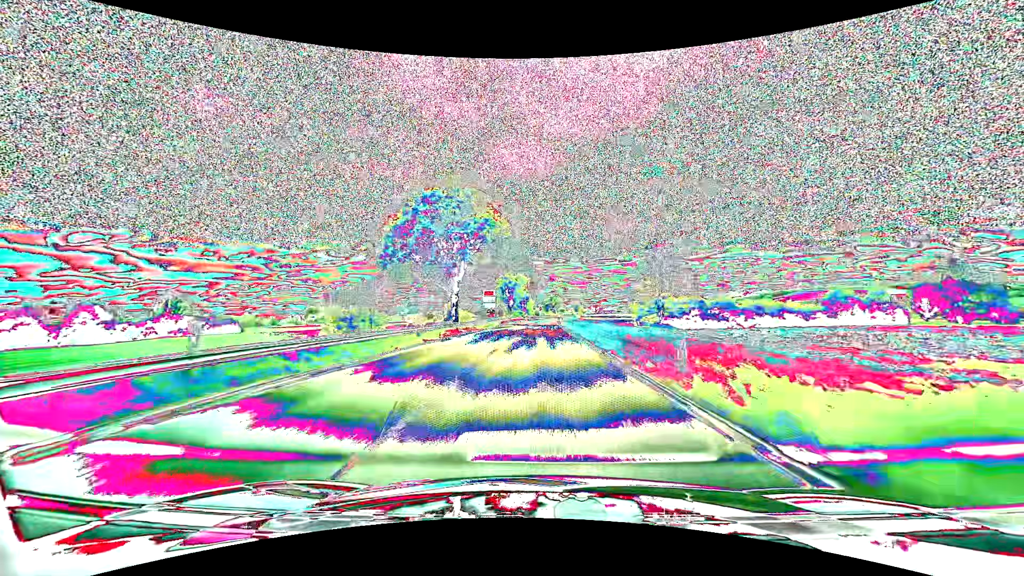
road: primary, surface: asphalt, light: Day
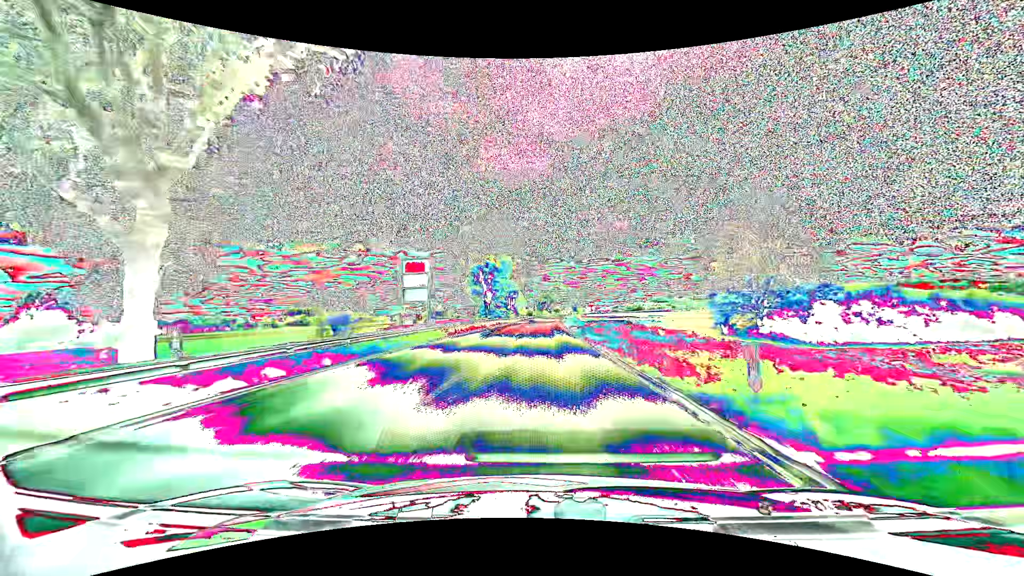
(+0.4, +44.3) m; +1°
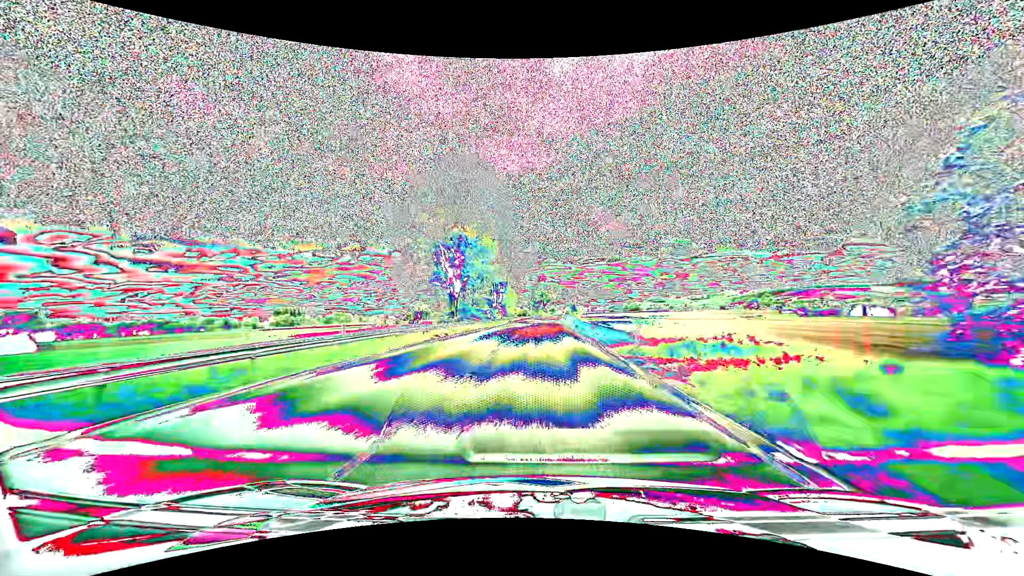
(+0.1, +29.9) m; +1°
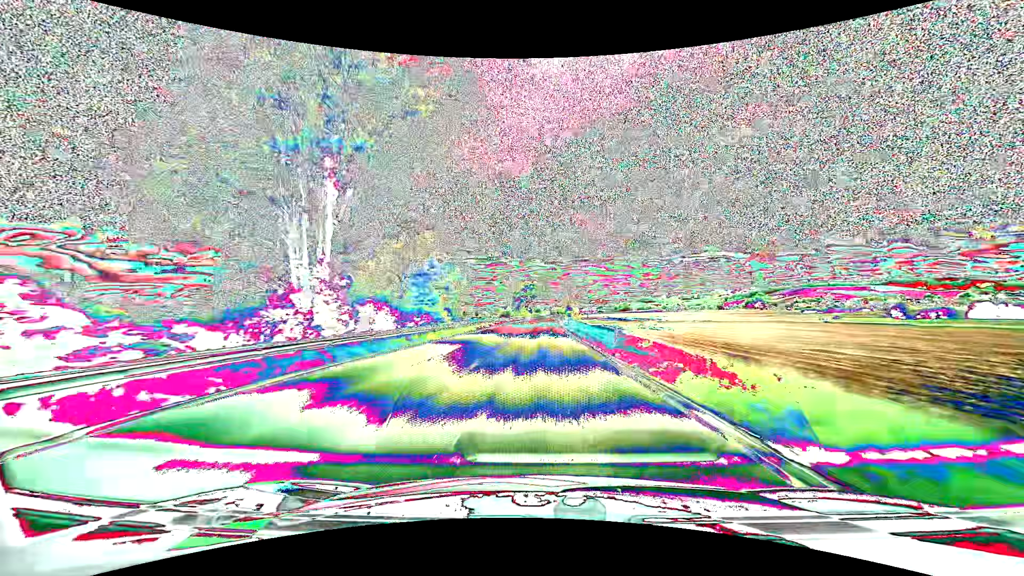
(+1.2, +75.8) m; +2°
(0, +10) (0, +20) (0, +30) (0, +40) (0, +50) (+1, +60) (+1, +70) (+1, +80) (+1, +90) (+2, +100) m
